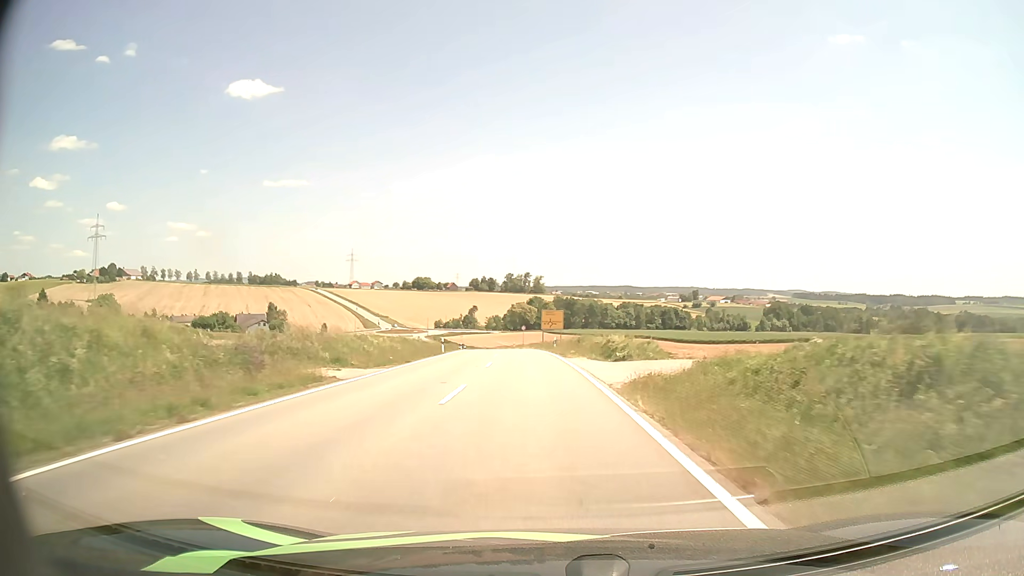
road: tertiary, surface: asphalt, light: Day
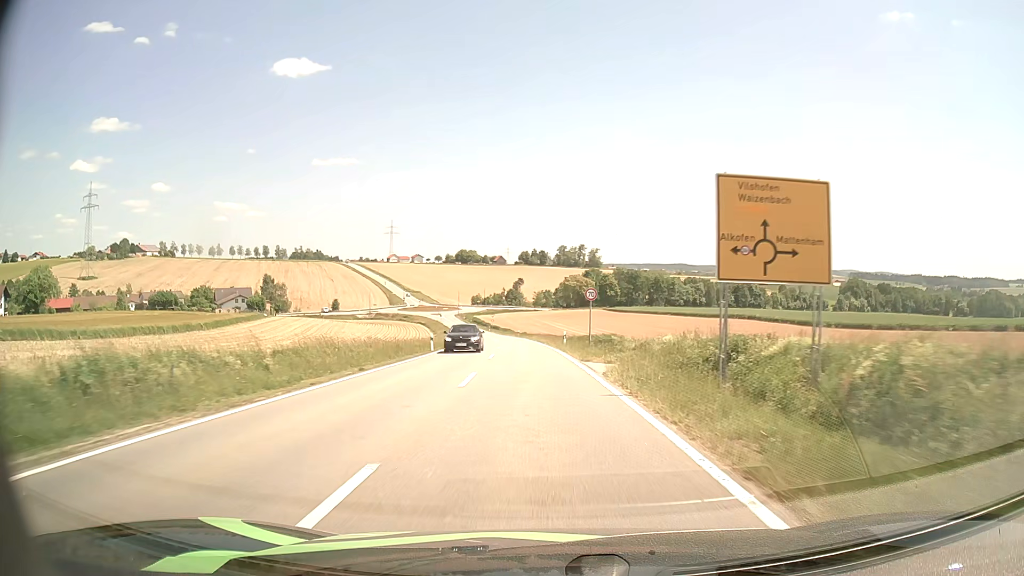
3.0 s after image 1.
(-2.8, +59.1) m; -5°
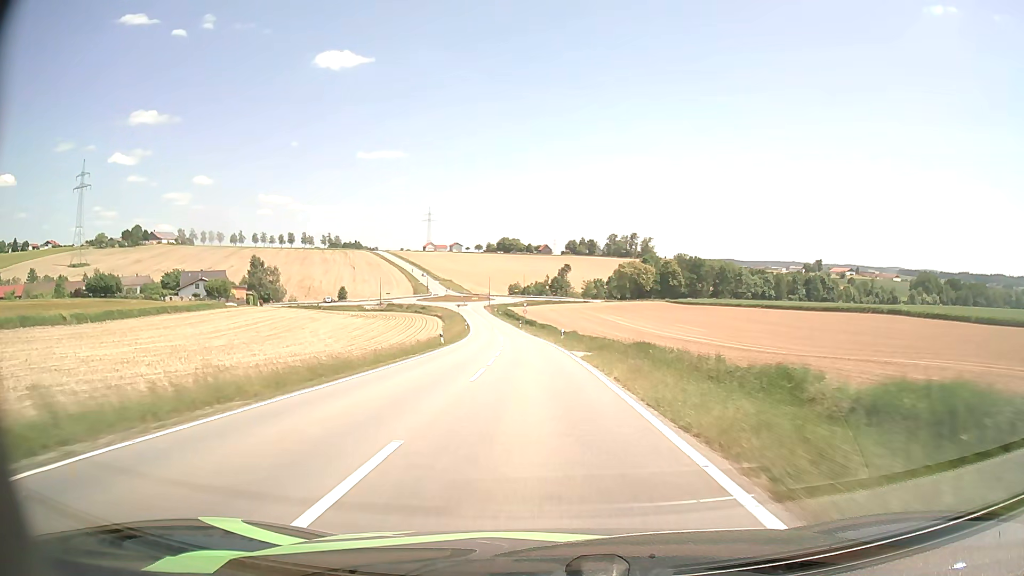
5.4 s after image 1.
(-1.8, +48.0) m; -4°
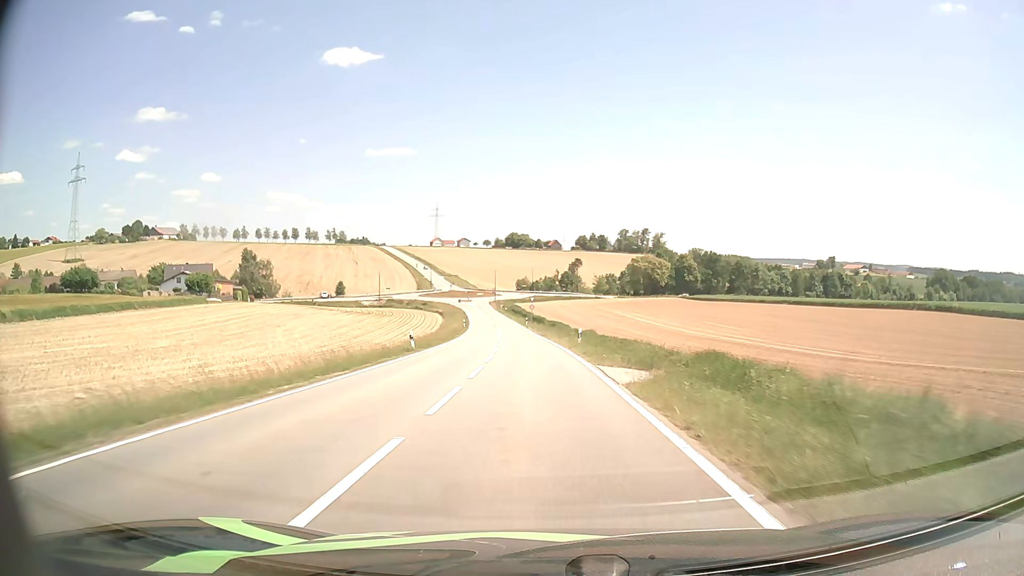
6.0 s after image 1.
(-0.1, +12.4) m; -1°
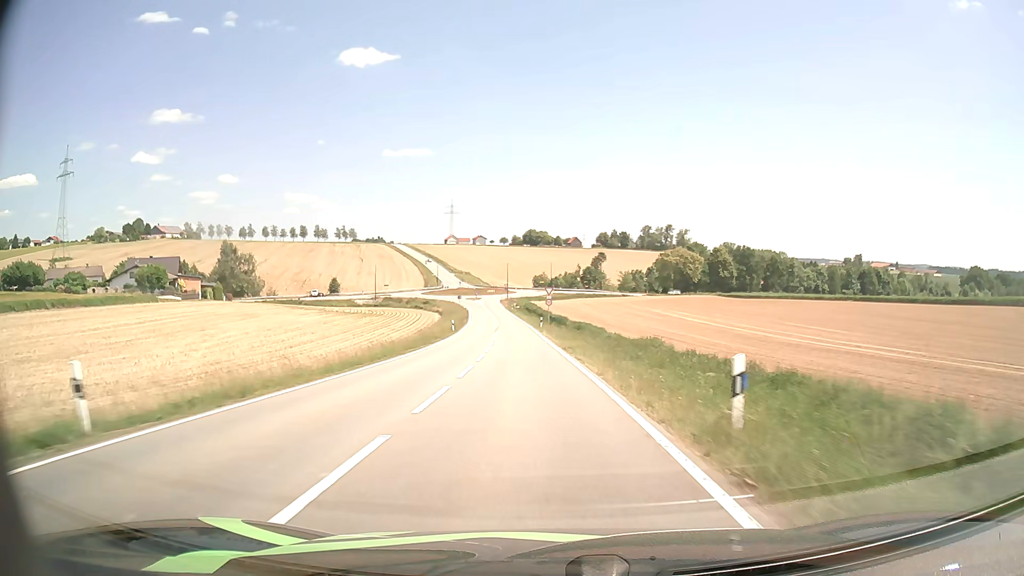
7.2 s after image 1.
(-0.3, +24.4) m; -2°
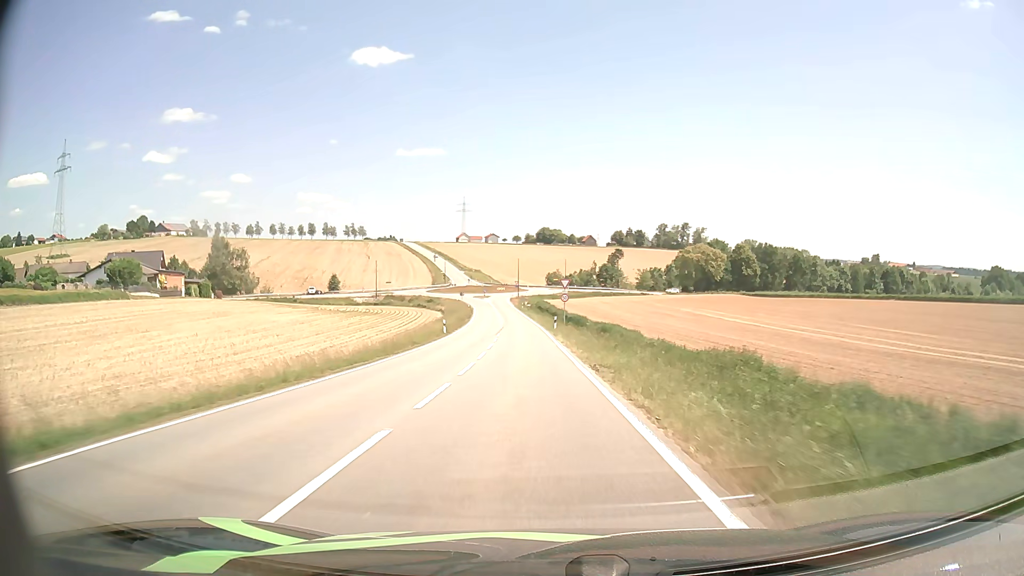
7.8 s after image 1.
(-0.1, +12.0) m; -1°
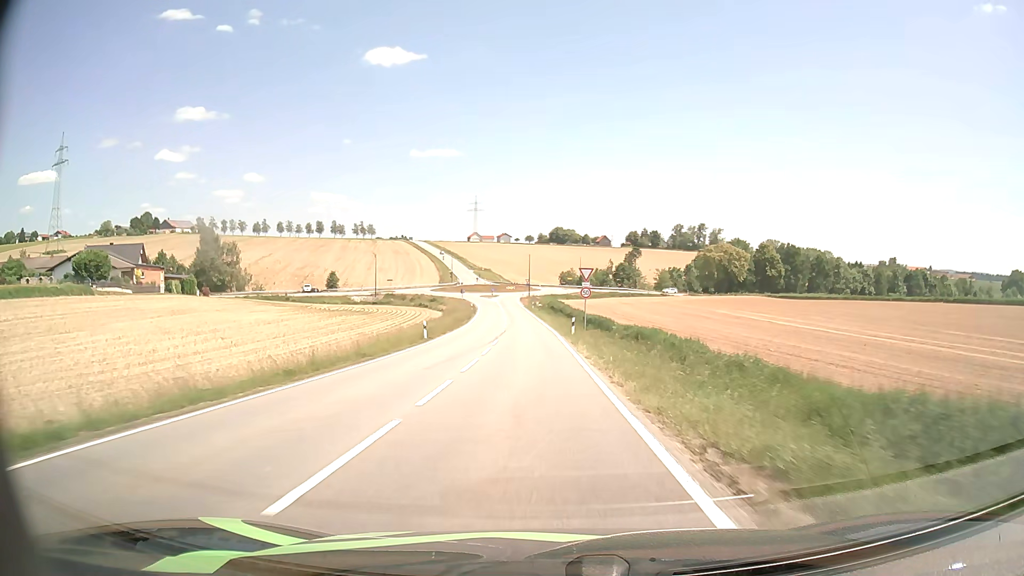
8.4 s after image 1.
(-0.1, +11.8) m; -1°
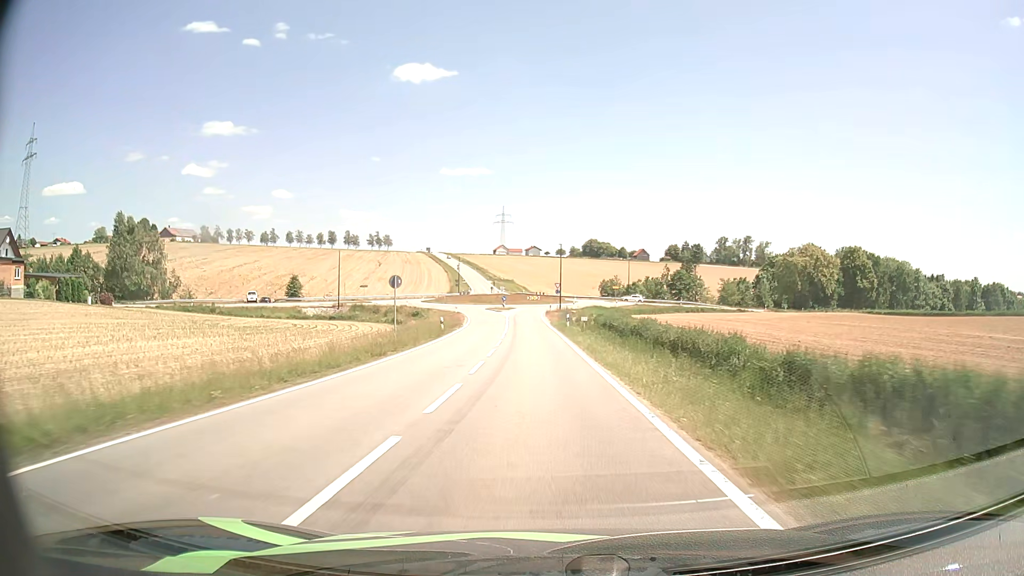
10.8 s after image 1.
(-1.2, +44.2) m; -3°
(0, +10) (0, +20) (0, +30) (-1, +40) (-1, +50) (-2, +60) (-2, +70) (-2, +80) (0, +90) (+4, +99) m
